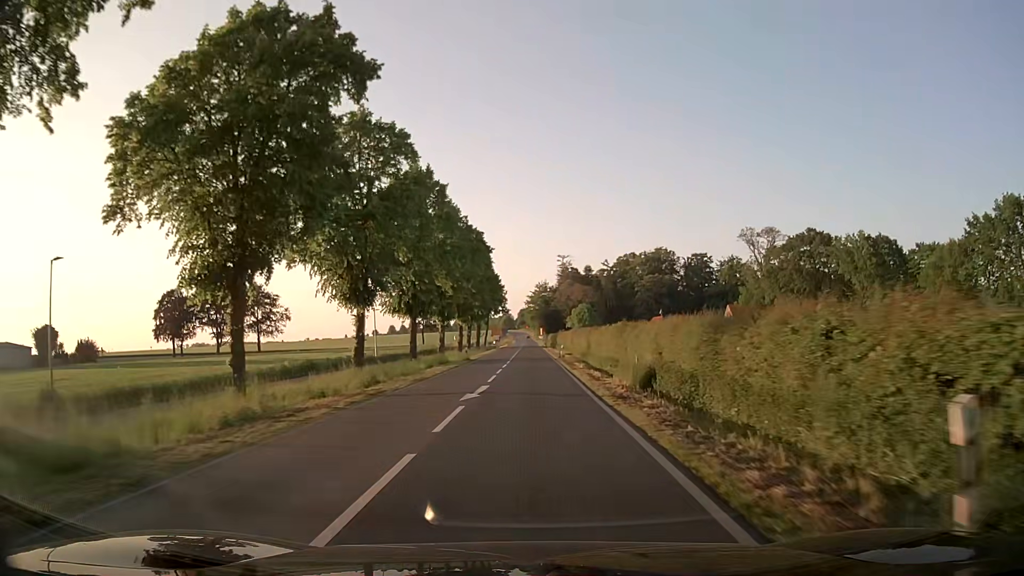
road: secondary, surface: asphalt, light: Day
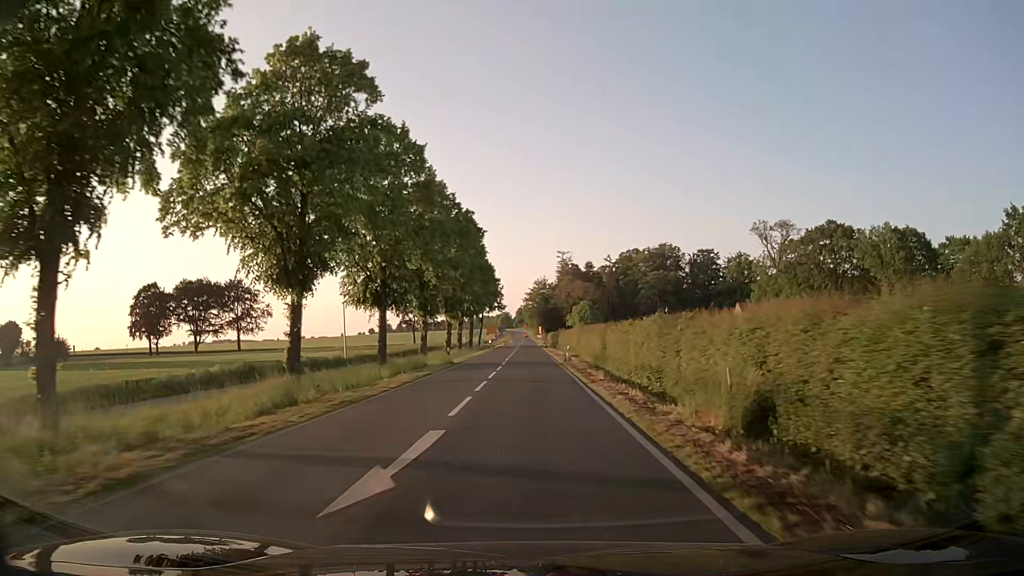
(0.0, +10.5) m; 0°
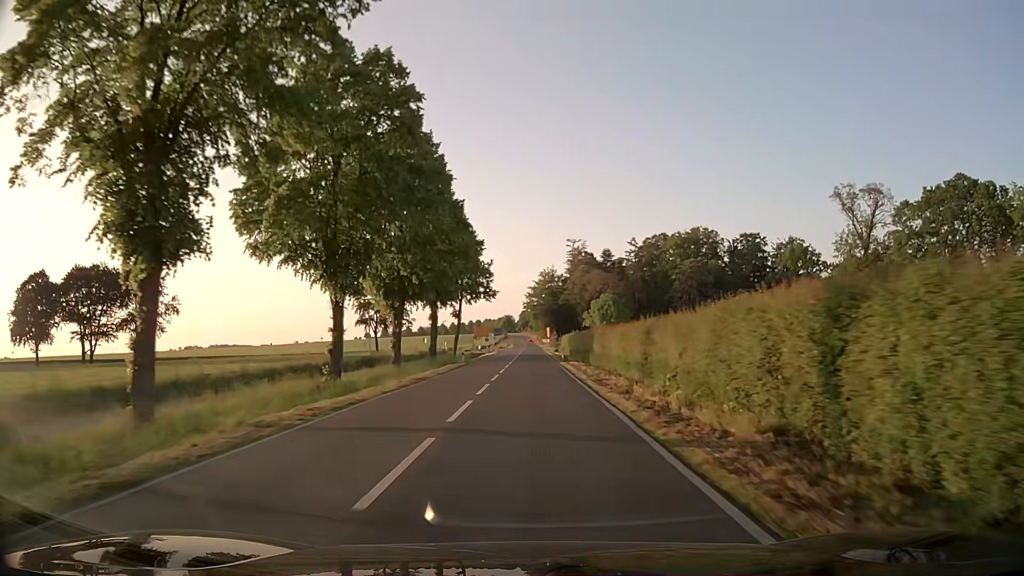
(-0.1, +42.9) m; -1°
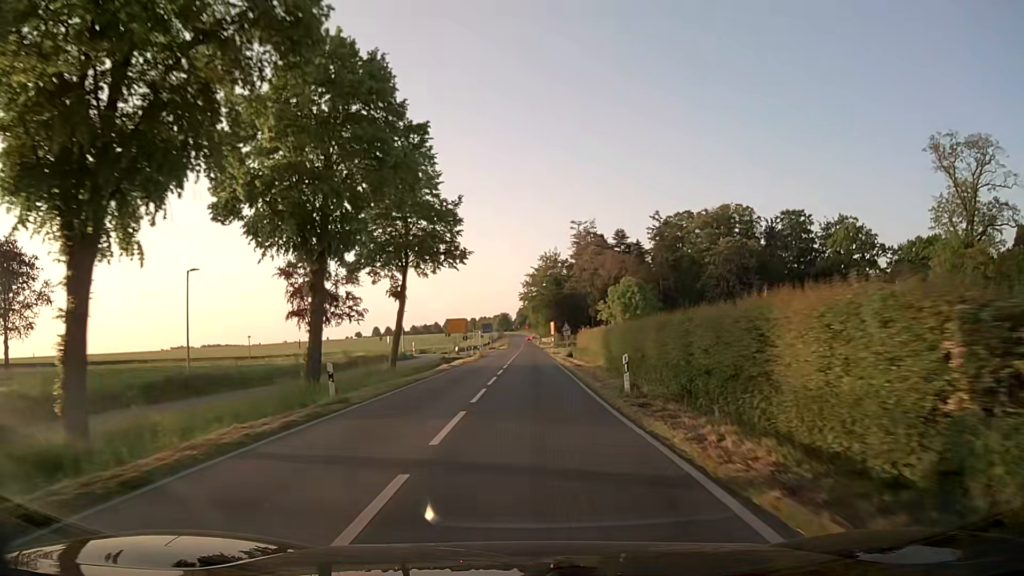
(+0.1, +32.7) m; 0°
